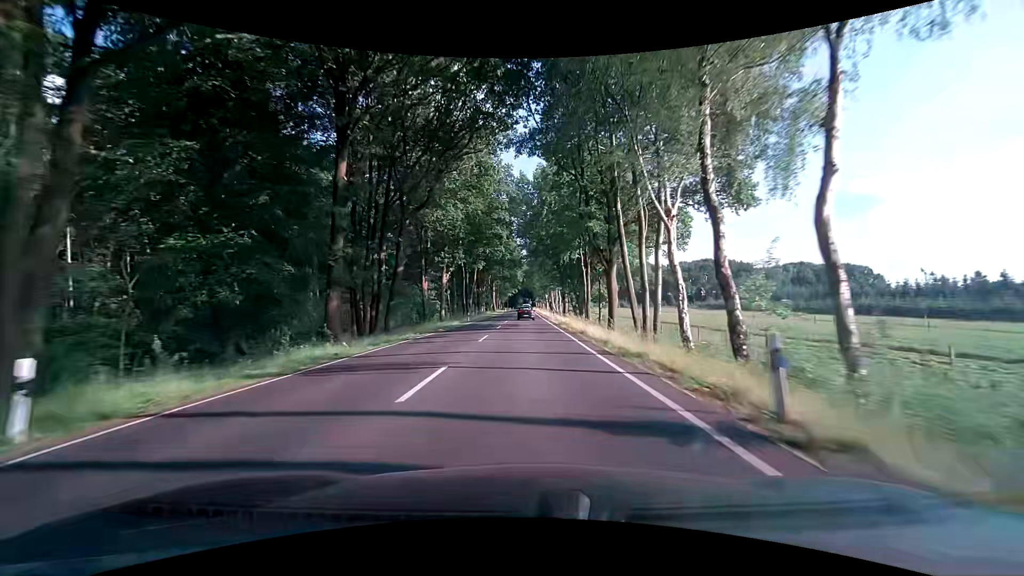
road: primary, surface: asphalt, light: Day
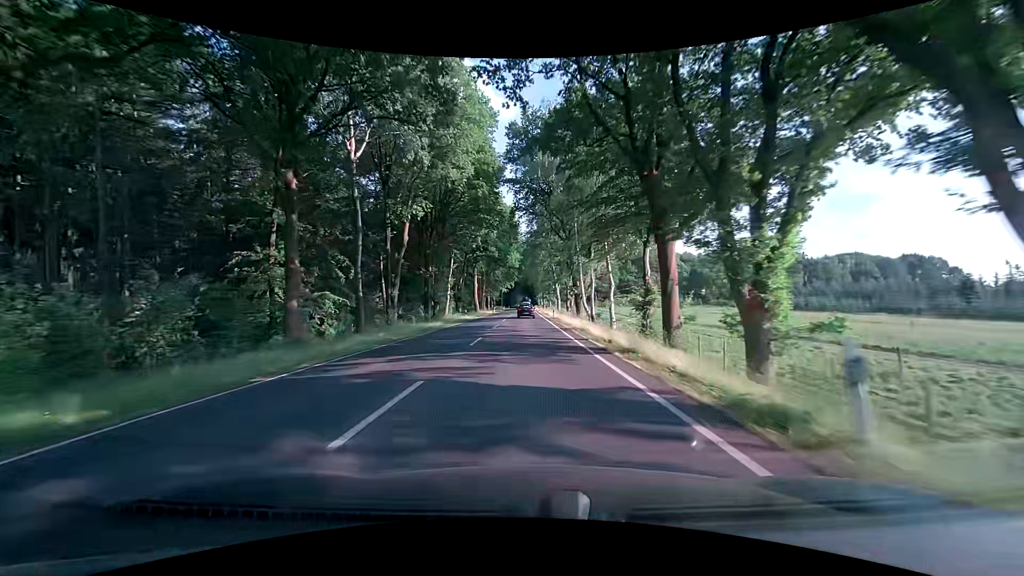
(+0.4, +51.5) m; 0°
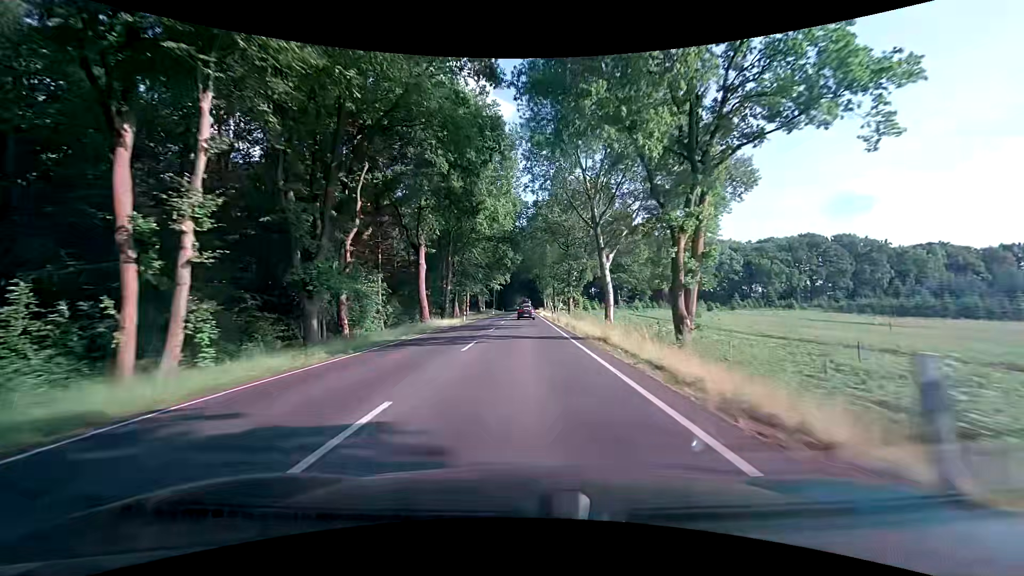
(-0.1, +51.1) m; 0°
(0, +10) (0, +20) (0, +30) (0, +40) (0, +50) (0, +60) (0, +70) (+1, +80) (+1, +90) (+1, +100) m
